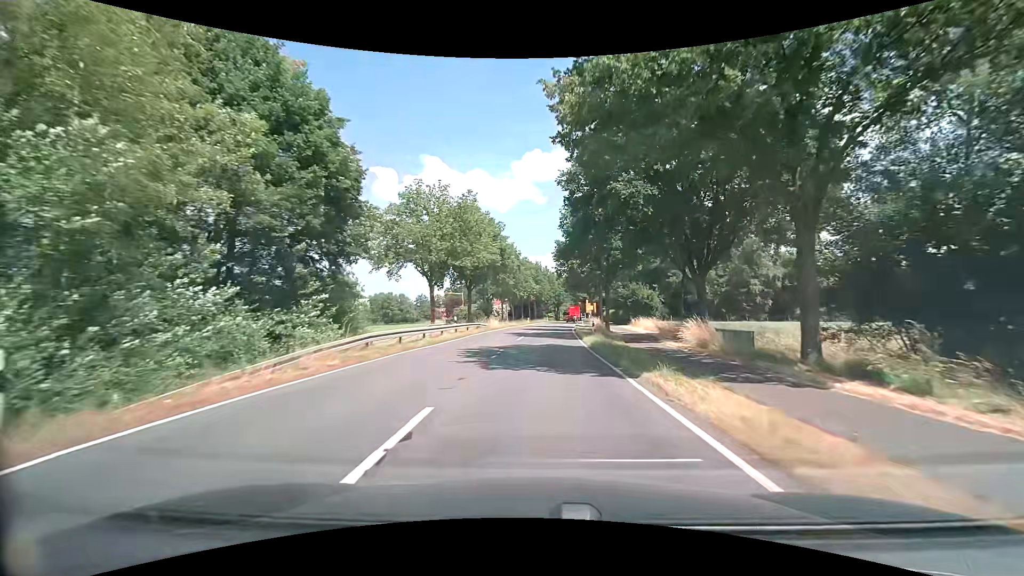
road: secondary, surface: asphalt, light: Day
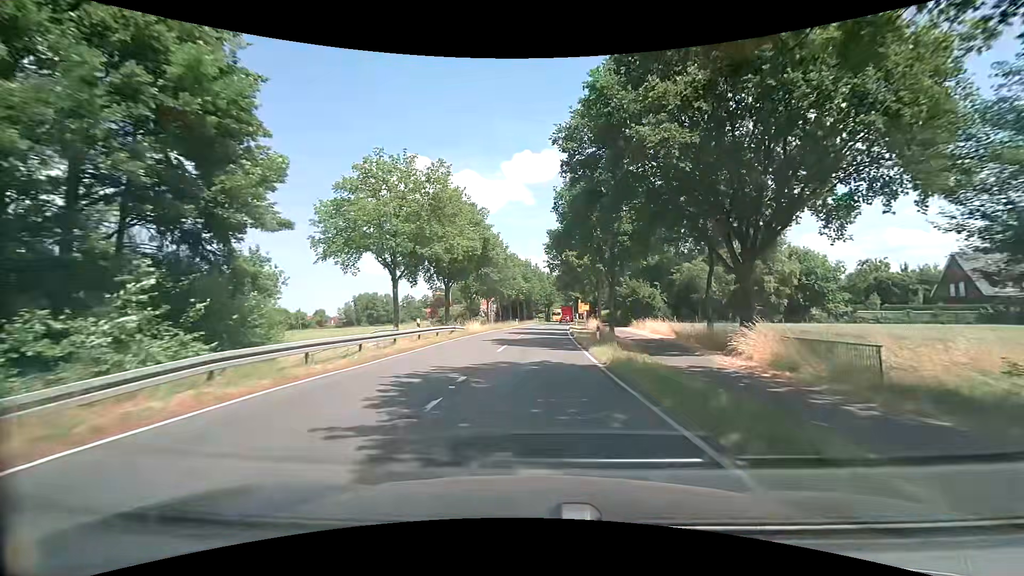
(0.0, +7.9) m; +1°
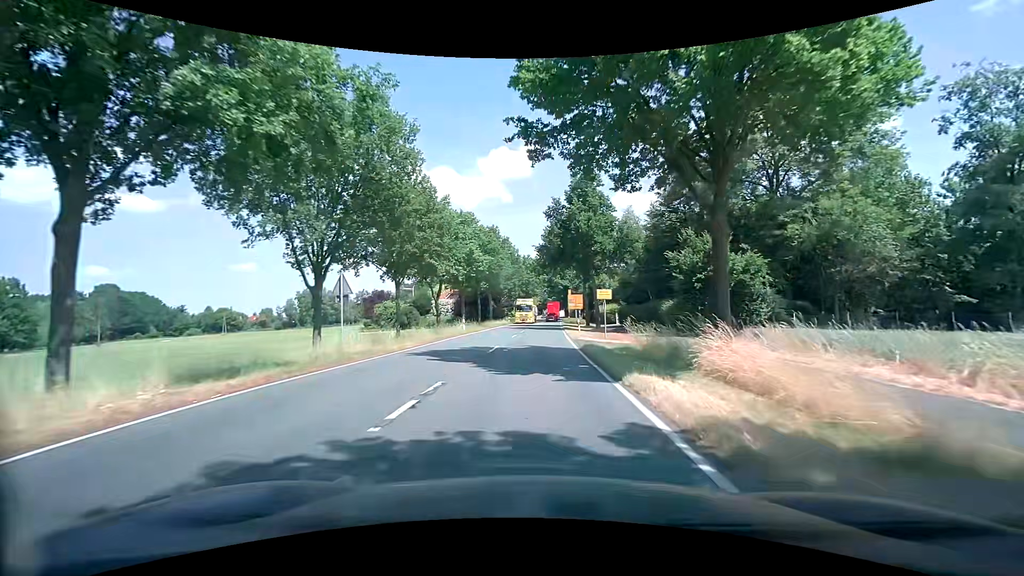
(+1.0, +37.3) m; +3°
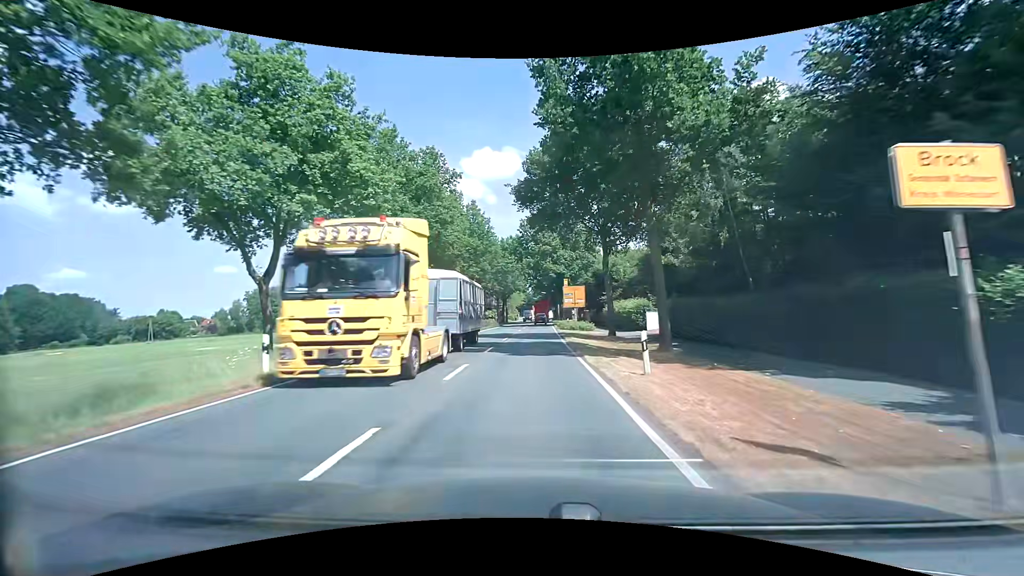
(+0.5, +27.5) m; +2°
